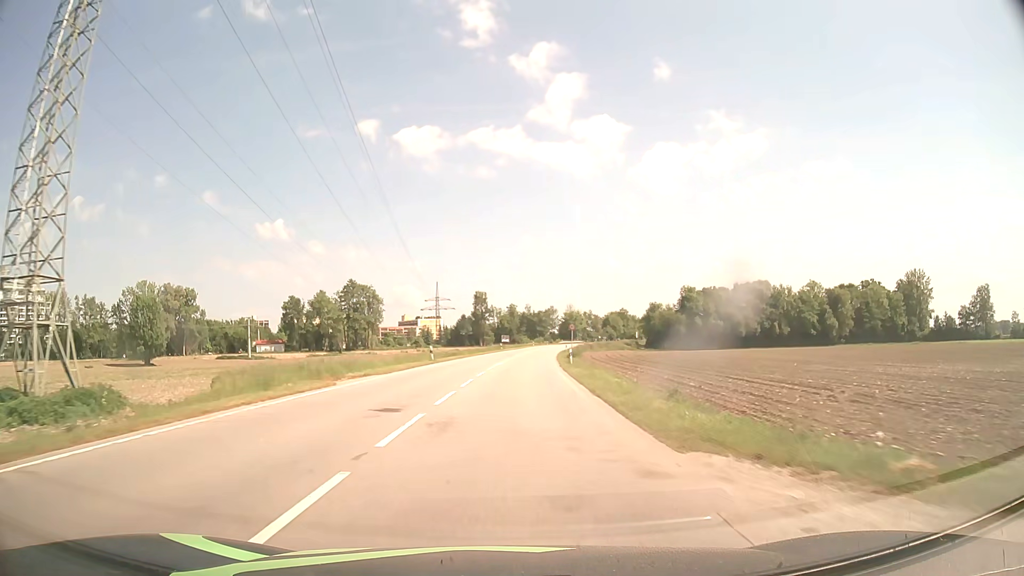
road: secondary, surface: asphalt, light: Day
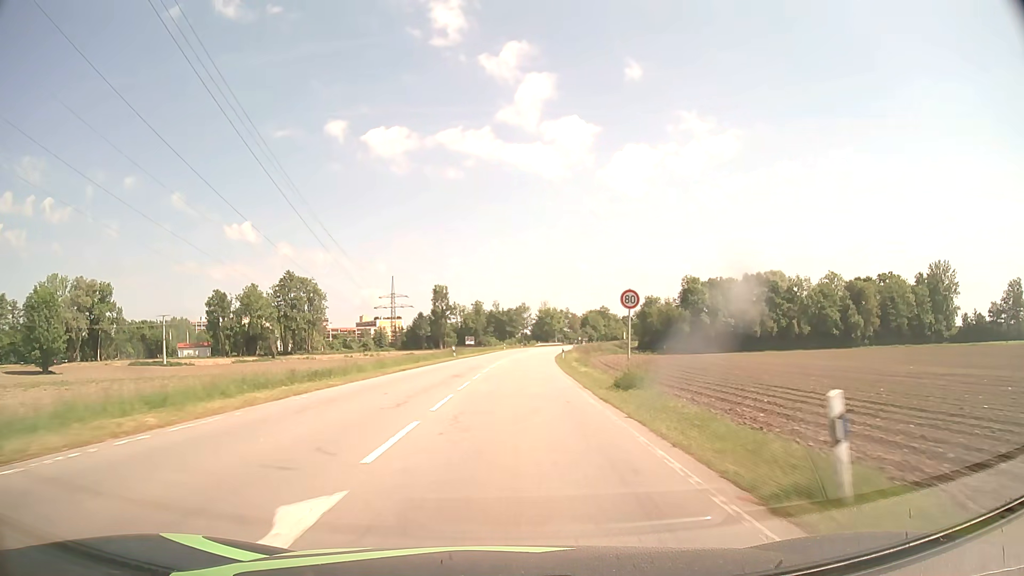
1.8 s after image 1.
(+0.9, +37.4) m; +3°
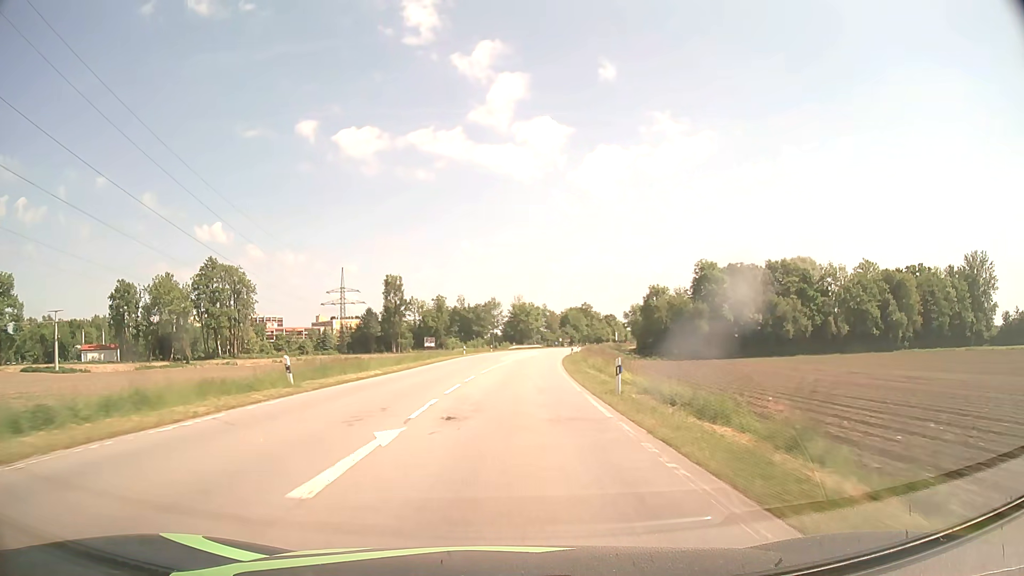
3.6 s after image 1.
(+0.8, +37.4) m; +2°
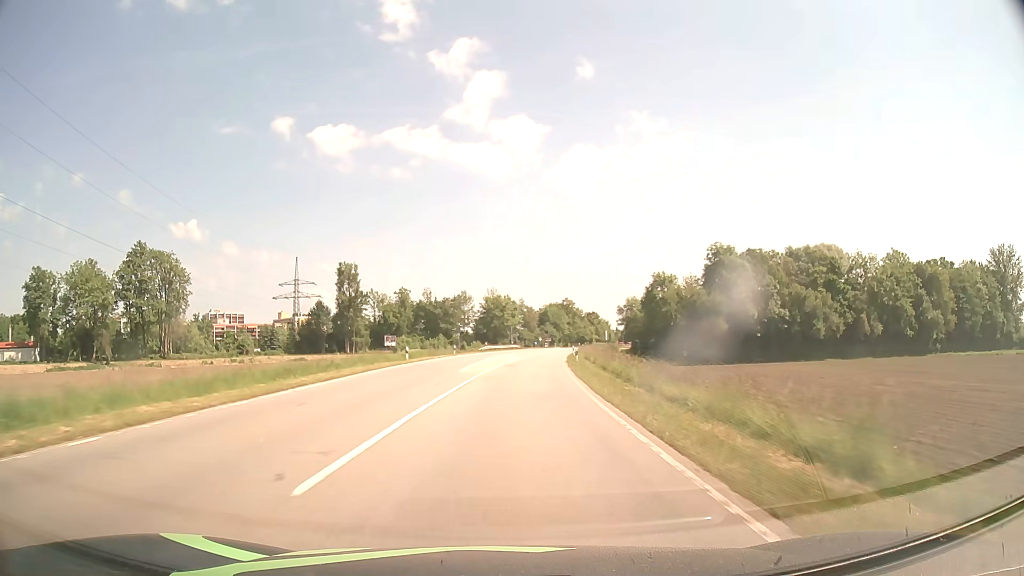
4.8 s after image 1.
(+0.5, +24.9) m; +2°
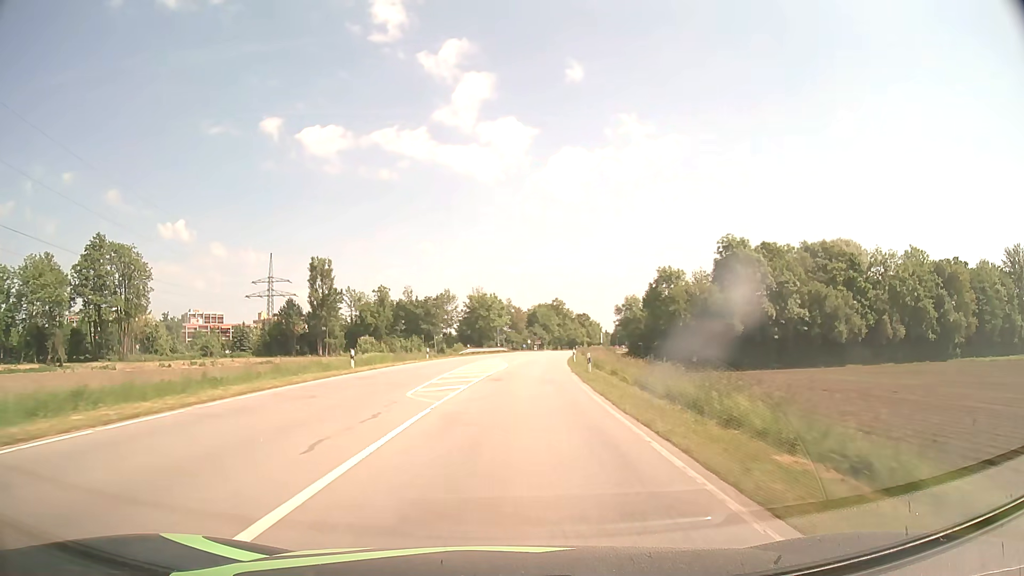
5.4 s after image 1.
(+0.1, +12.5) m; +1°
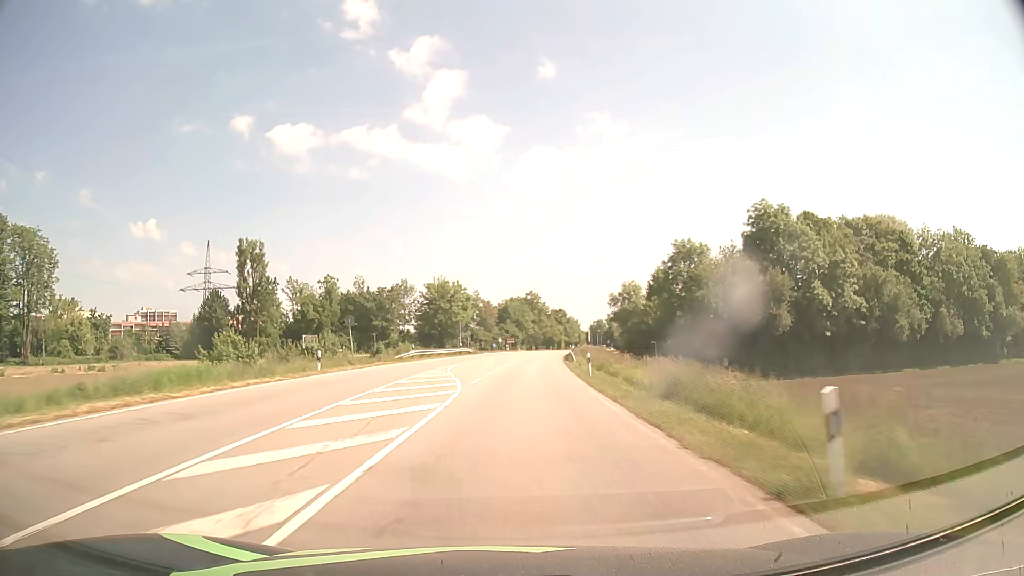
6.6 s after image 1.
(+0.5, +24.9) m; +3°
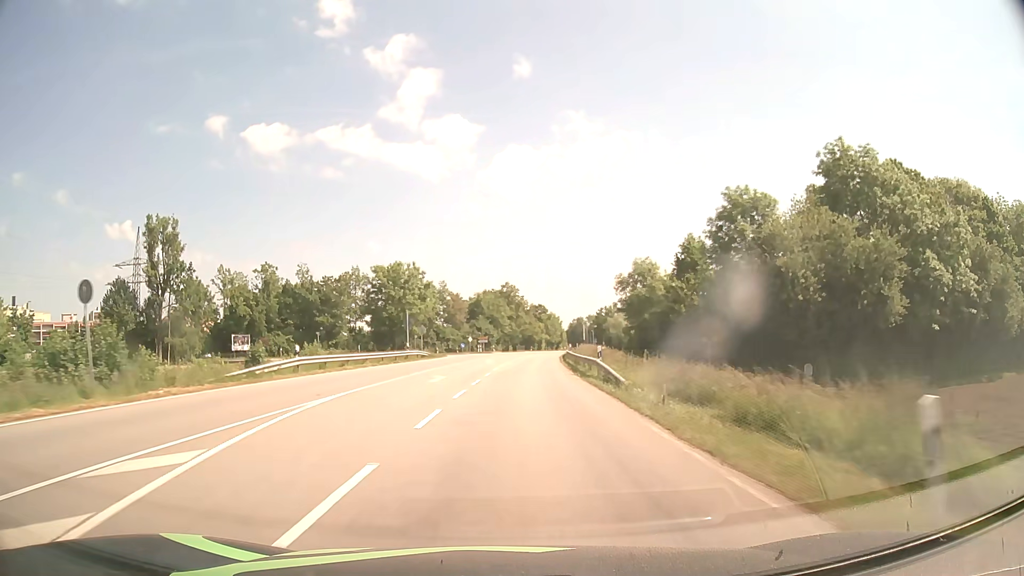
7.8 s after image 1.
(+0.4, +25.0) m; +2°
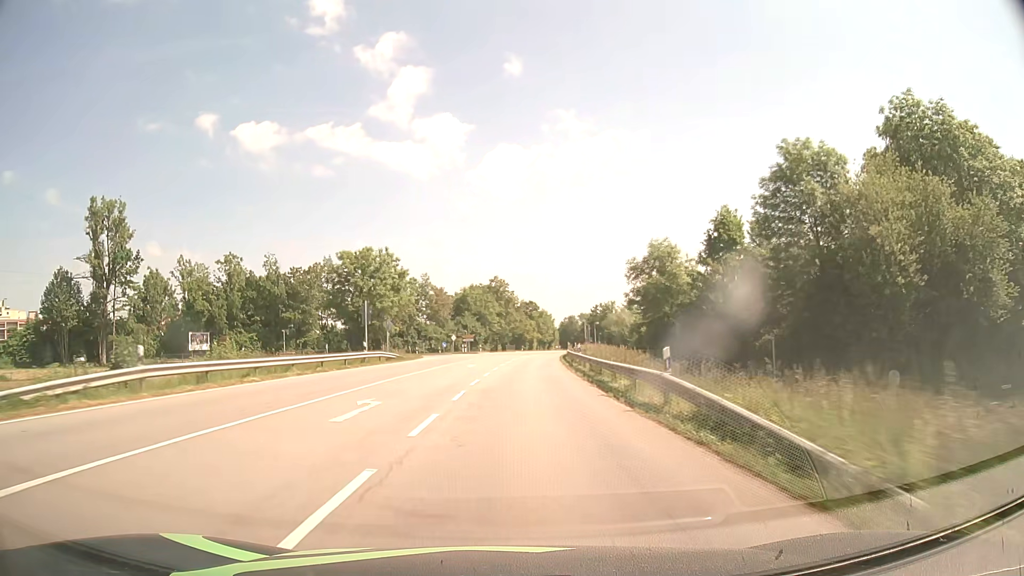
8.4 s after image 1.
(+0.1, +12.5) m; +1°
(0, +10) (0, +20) (+1, +30) (+1, +40) (+2, +50) (+3, +60) (+4, +70) (+5, +80) (+6, +90) (+7, +100) m
